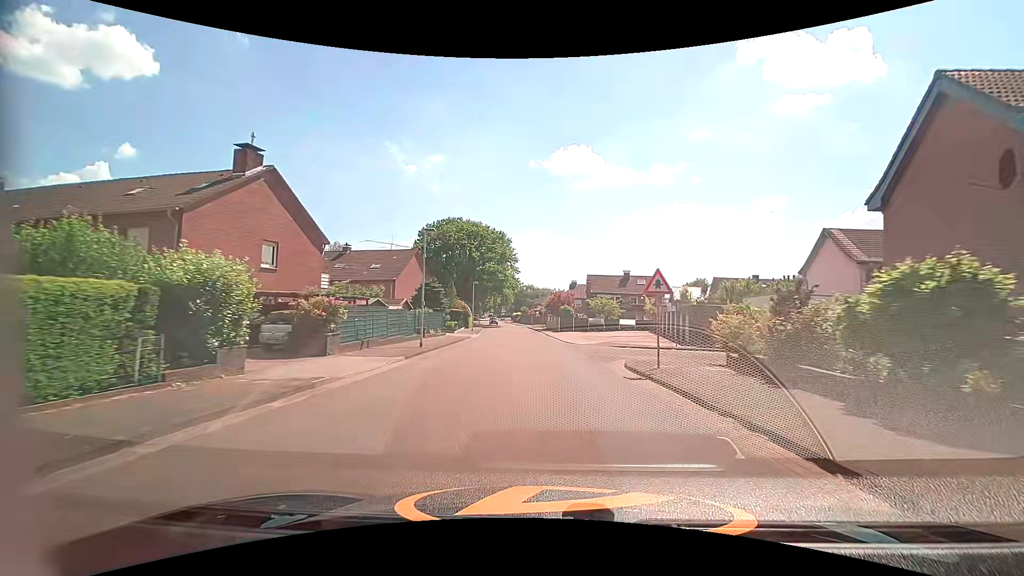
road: tertiary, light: Day
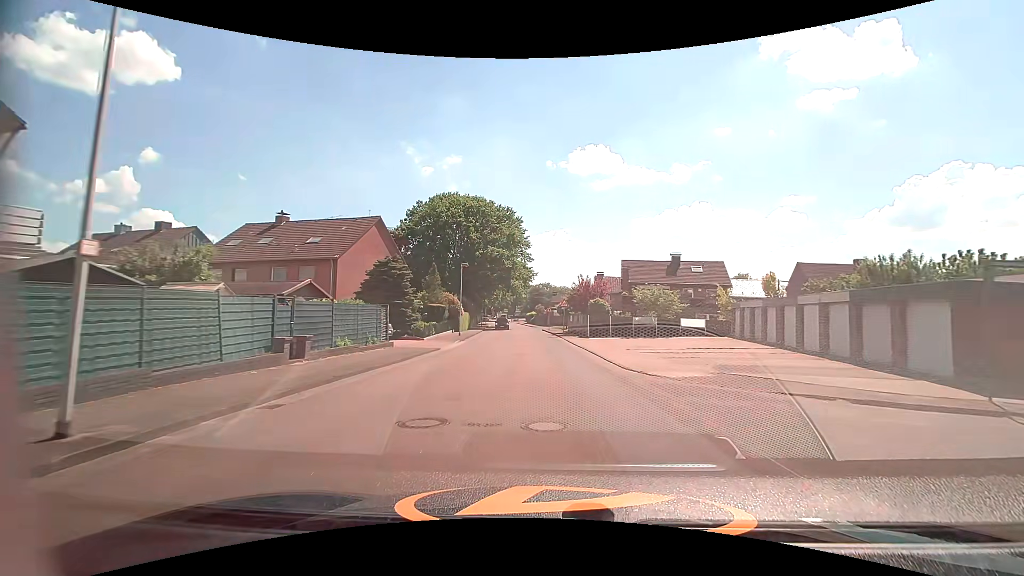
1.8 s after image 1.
(-0.3, +19.8) m; -2°
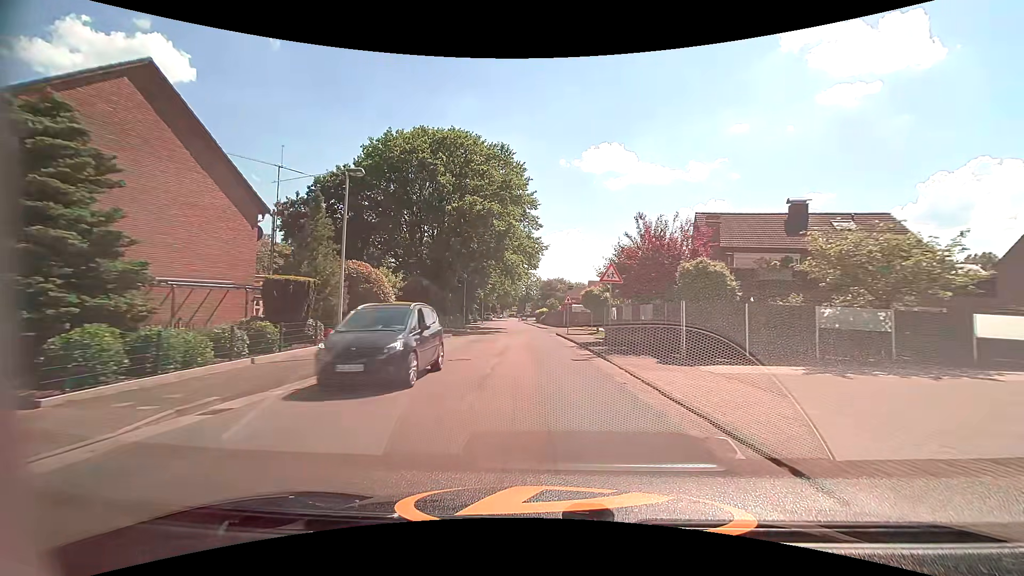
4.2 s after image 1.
(-0.1, +25.8) m; -1°
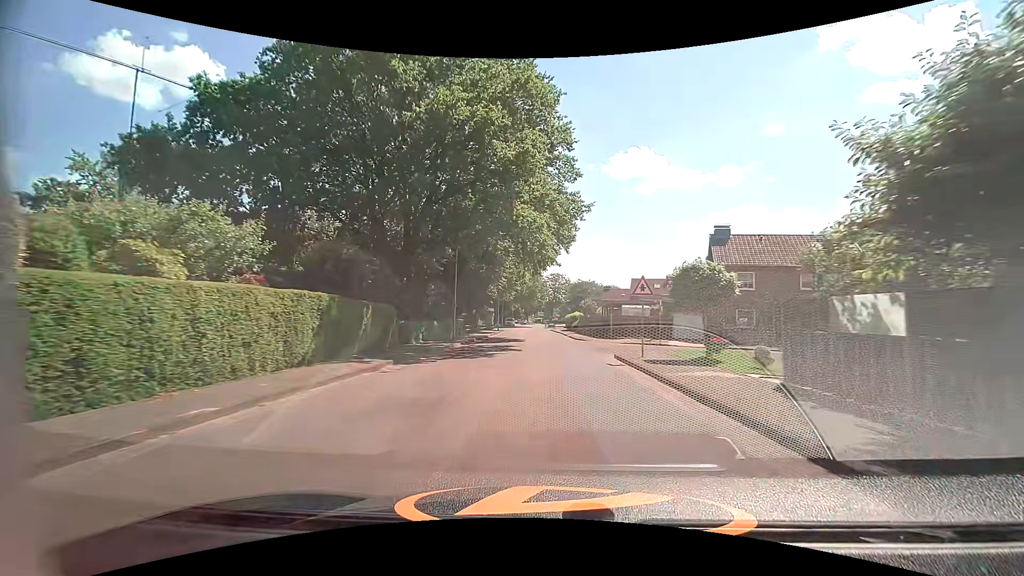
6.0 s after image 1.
(-0.8, +19.2) m; -4°
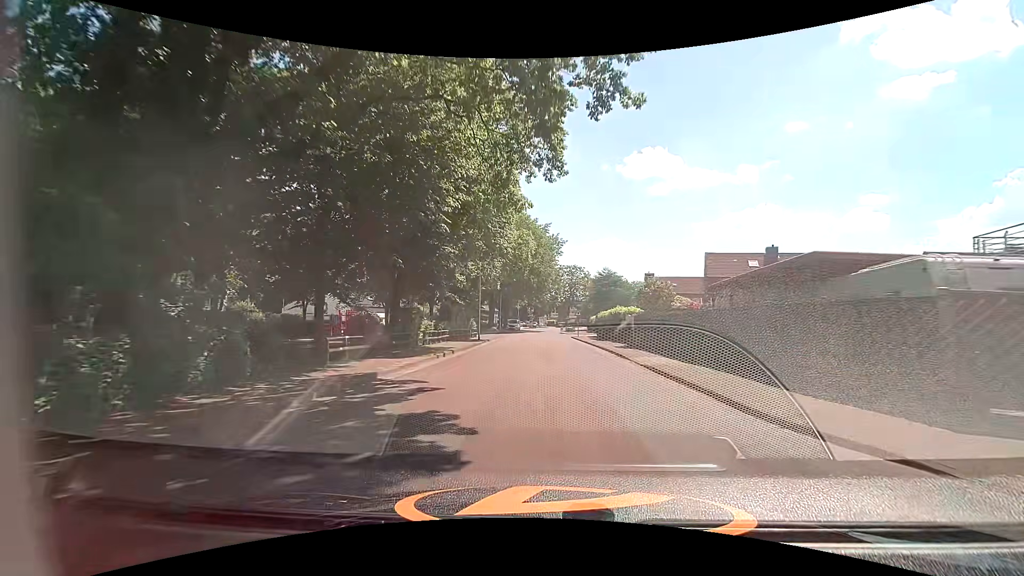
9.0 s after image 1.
(-0.2, +32.2) m; 0°
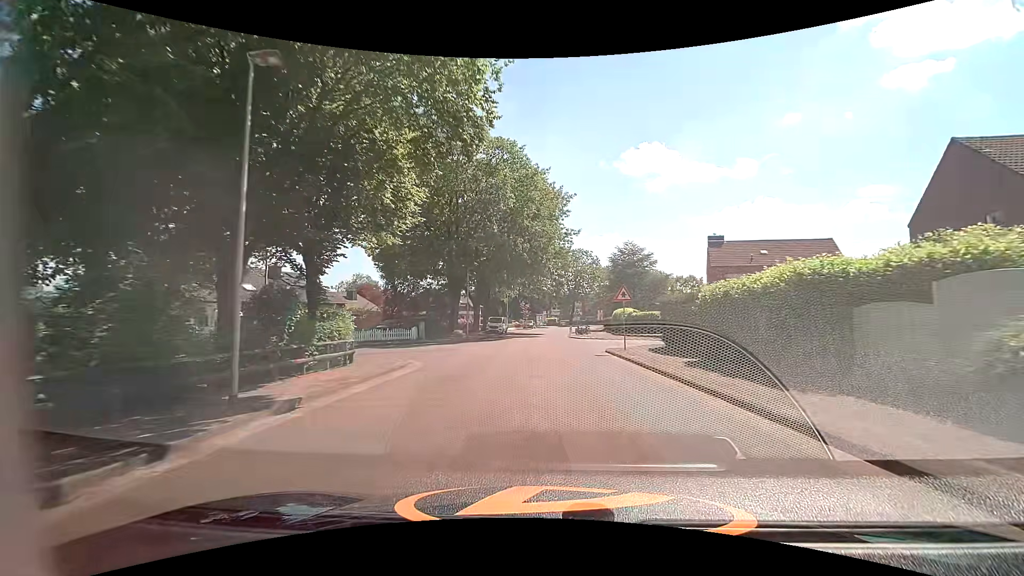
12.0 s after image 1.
(-0.5, +30.8) m; -1°
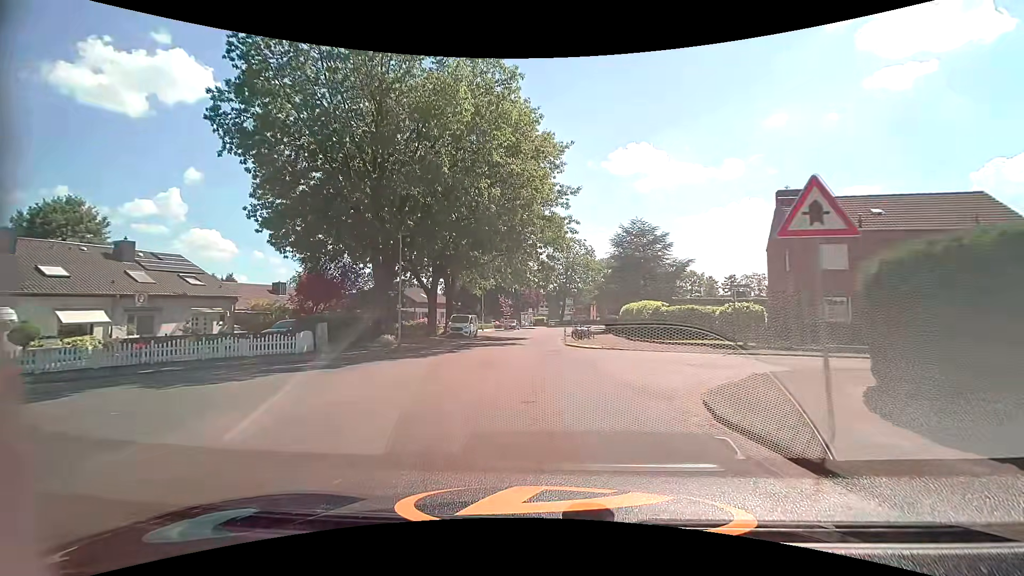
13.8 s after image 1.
(+0.3, +16.8) m; +2°
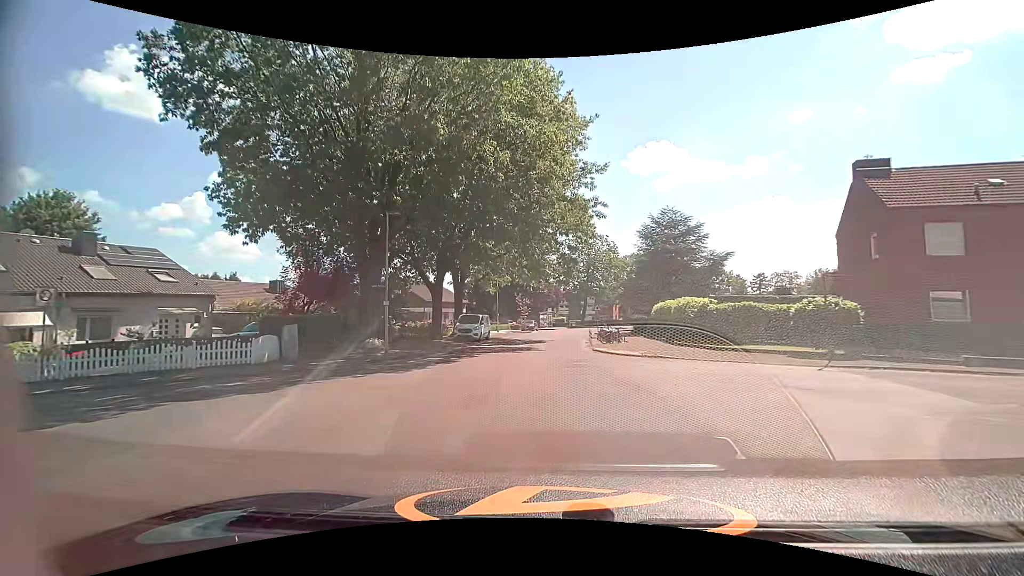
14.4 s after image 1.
(-0.1, +5.3) m; -2°
(0, +10) (0, +20) (0, +30) (+1, +40) (+2, +50) (+3, +60) (+5, +70) (+7, +79) (+10, +89) (+13, +98) m
